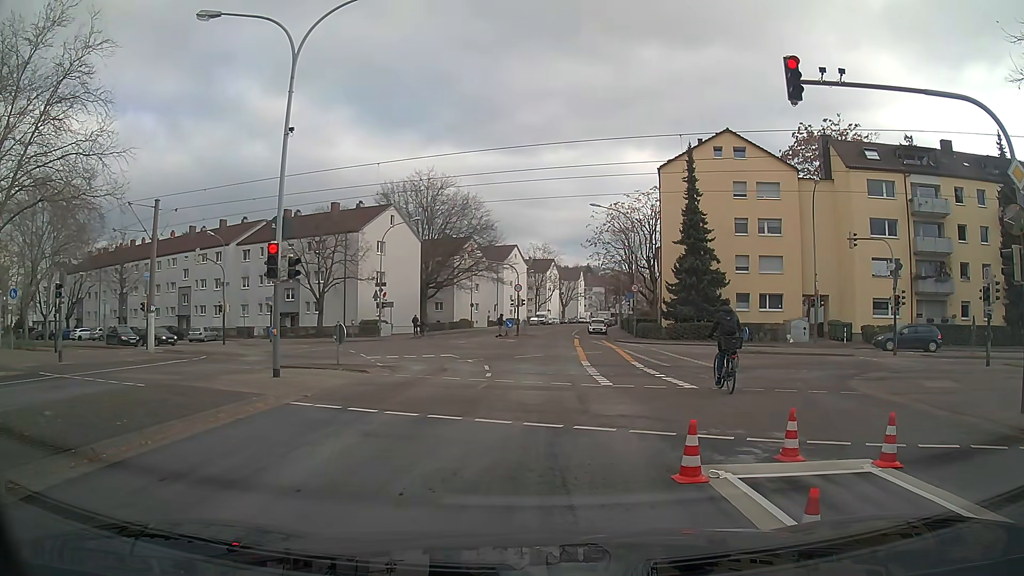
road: tertiary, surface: asphalt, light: Day
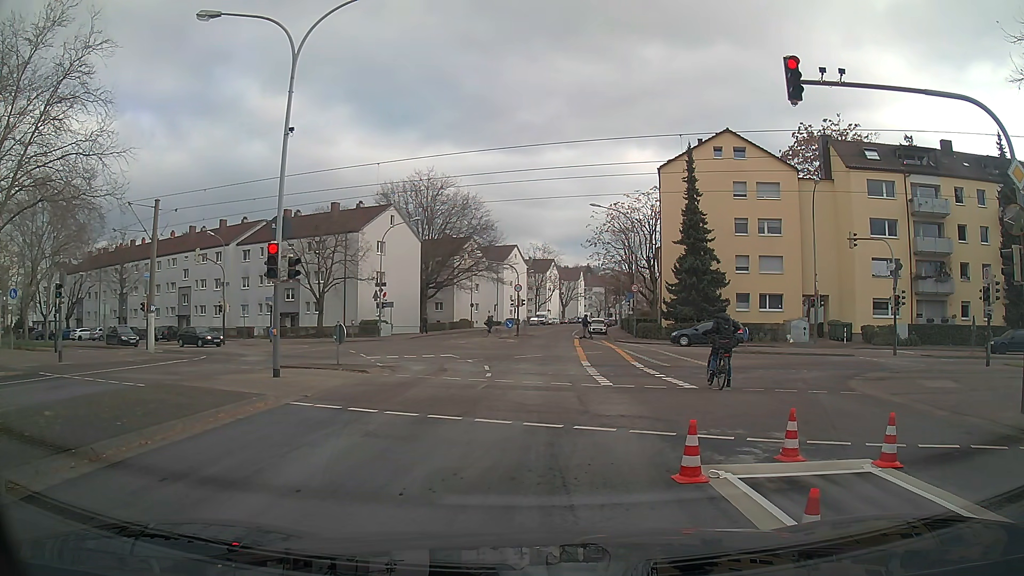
(0.0, 0.0) m; 0°
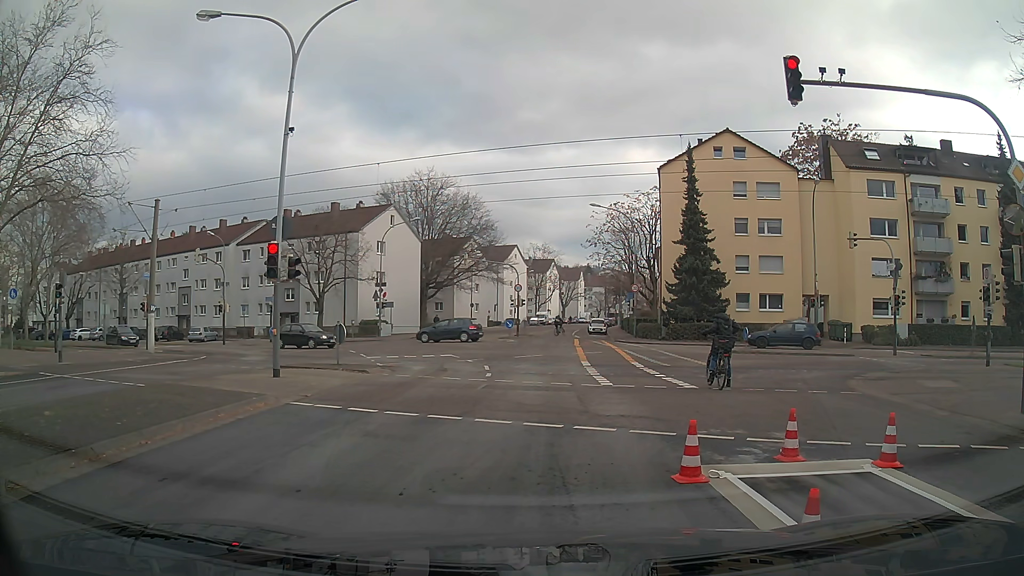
(0.0, 0.0) m; 0°
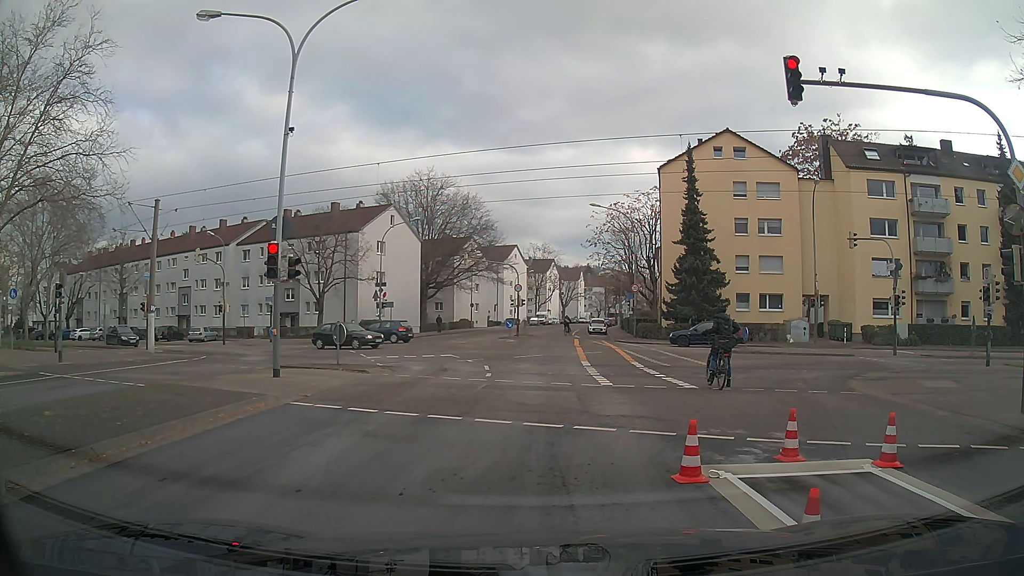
(0.0, 0.0) m; 0°
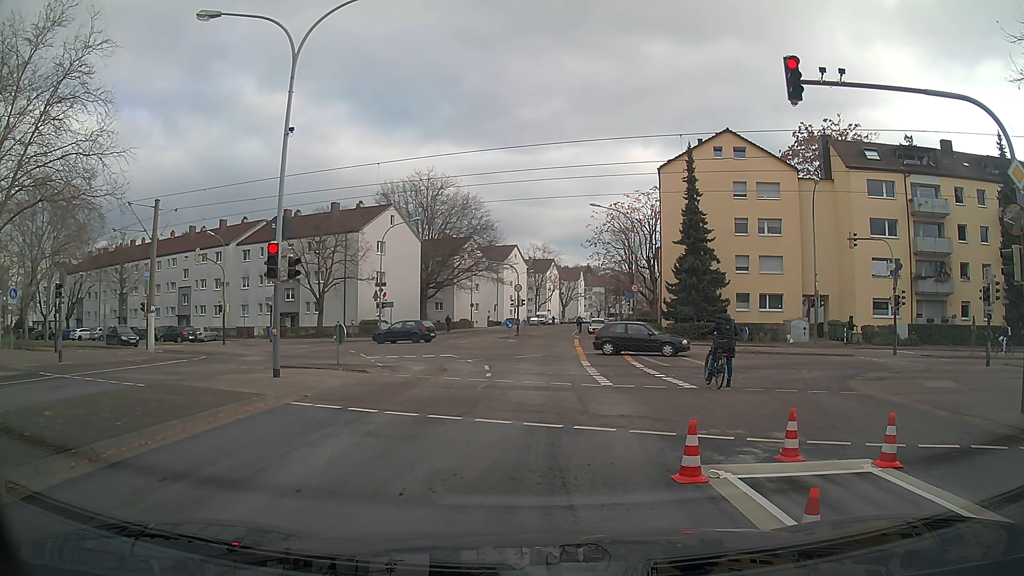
(0.0, 0.0) m; 0°
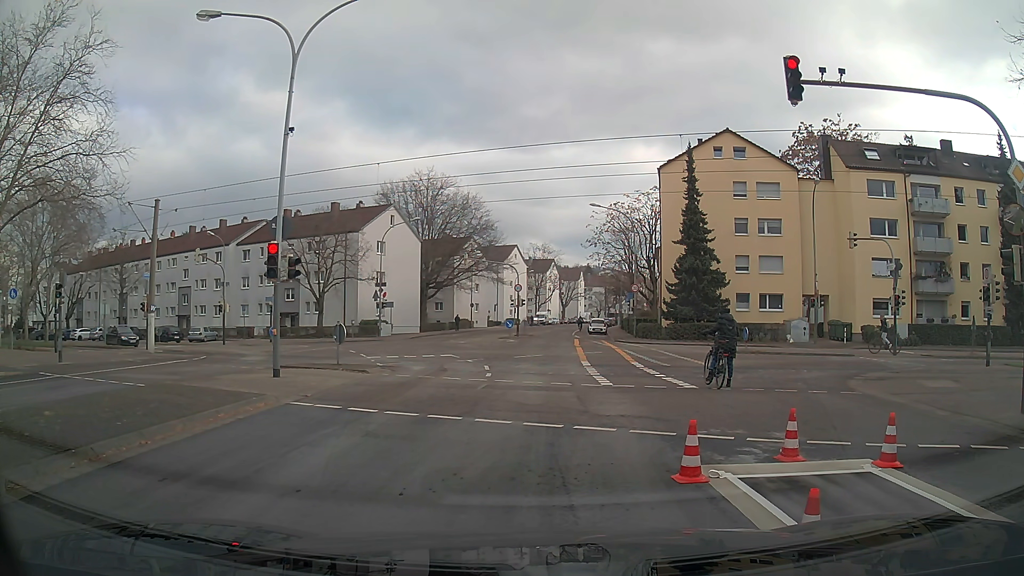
(0.0, 0.0) m; 0°
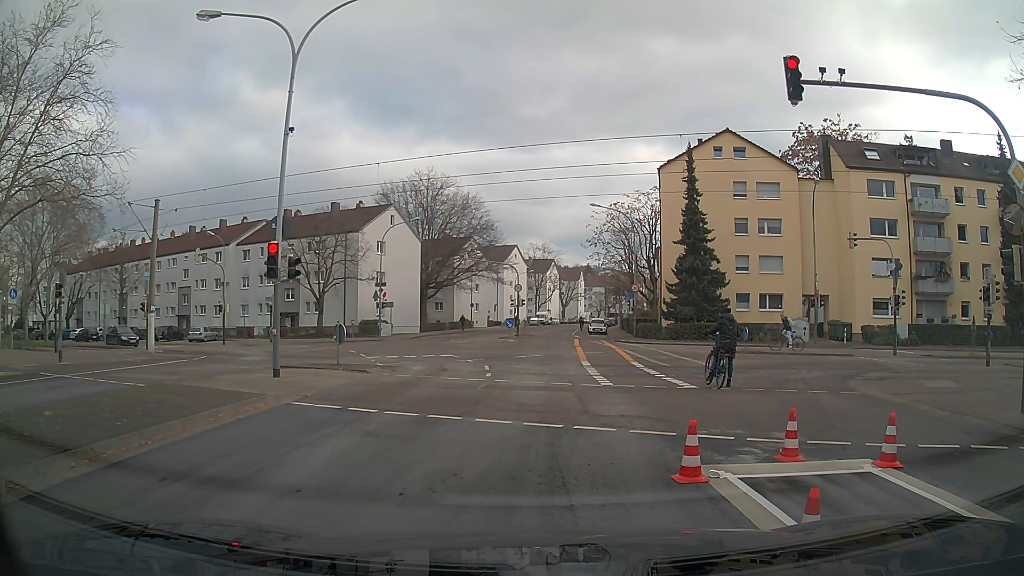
(0.0, 0.0) m; 0°
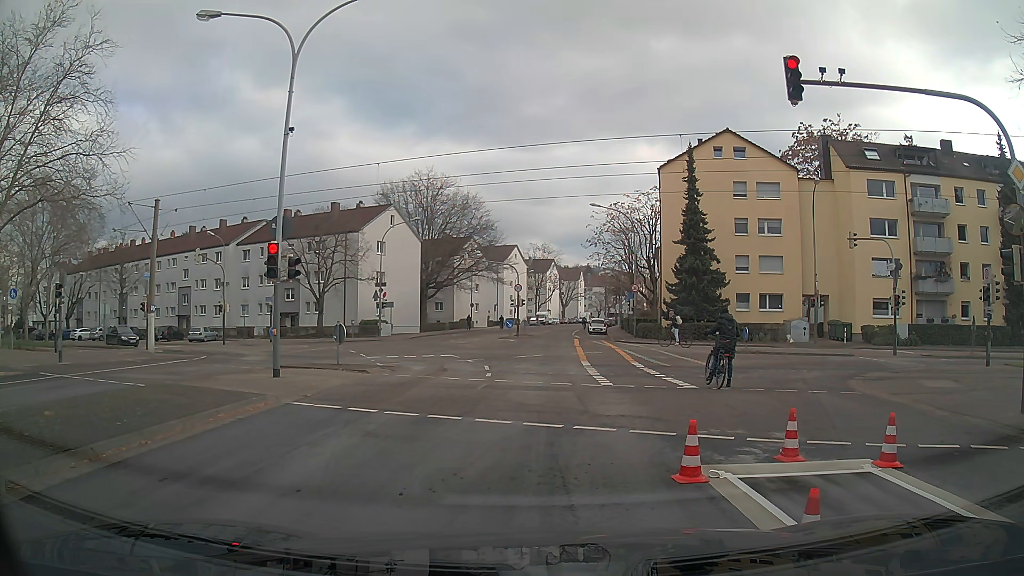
(0.0, 0.0) m; 0°
